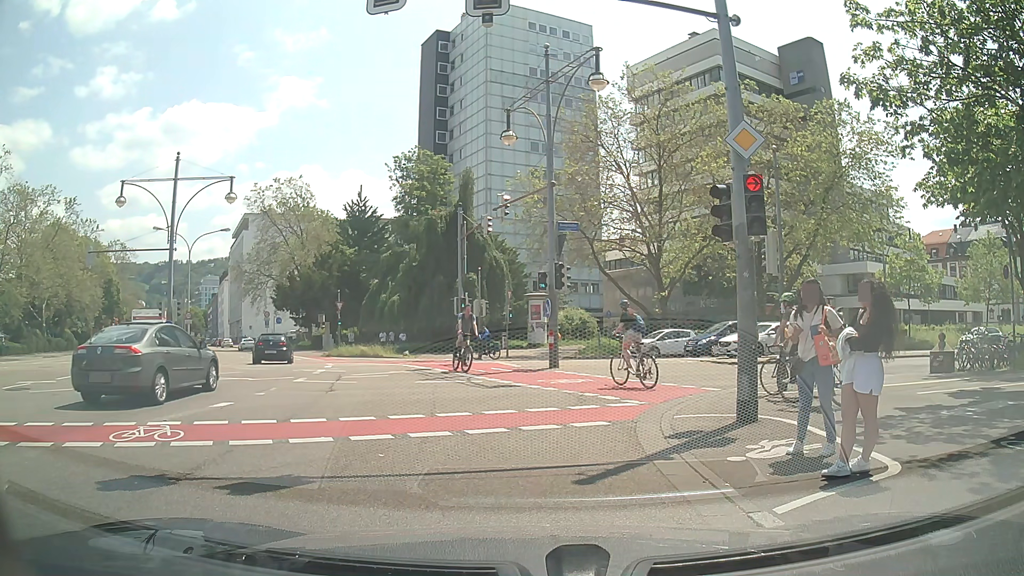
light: Day
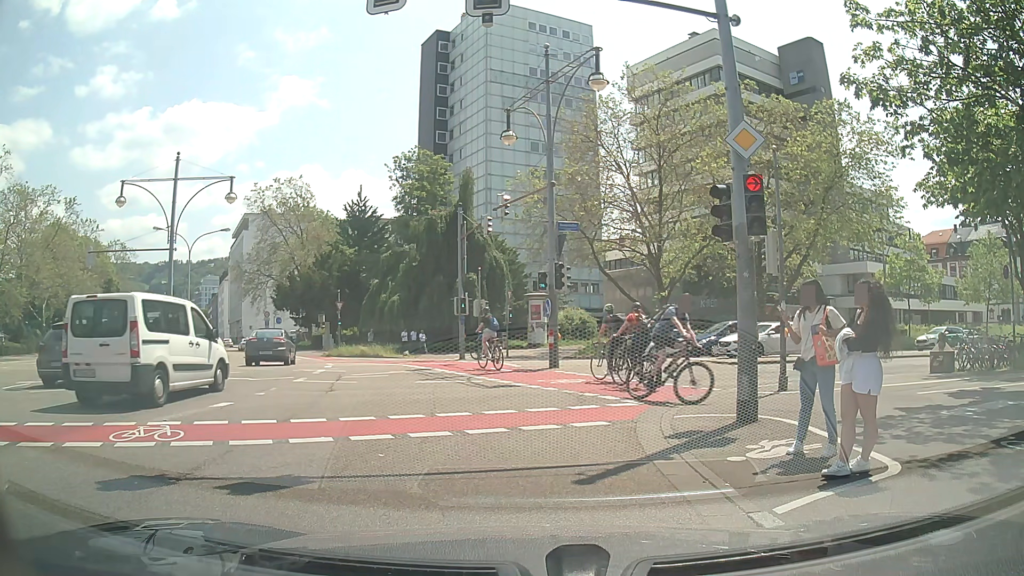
(0.0, 0.0) m; 0°
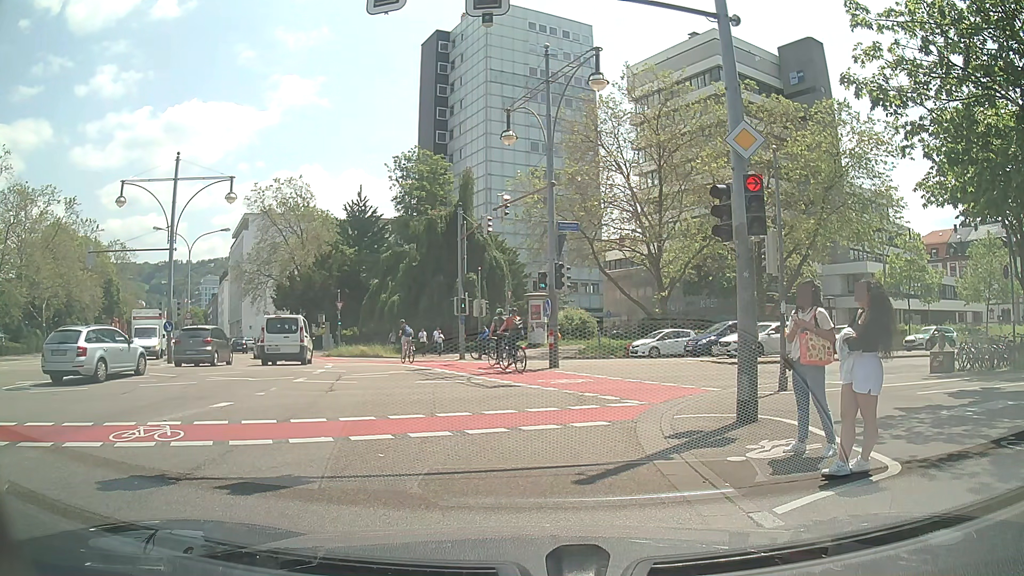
(0.0, 0.0) m; 0°
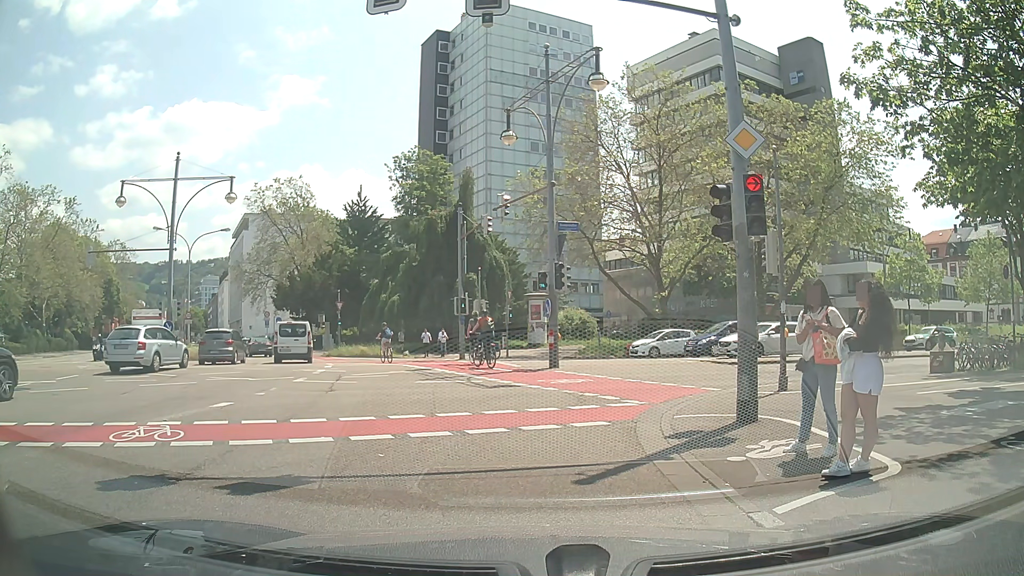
(0.0, 0.0) m; 0°
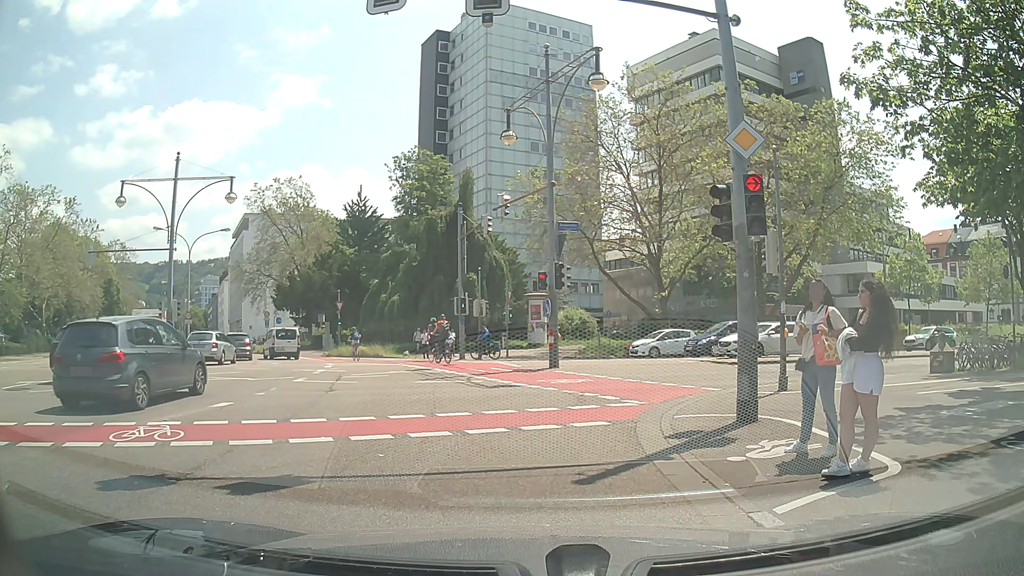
(0.0, 0.0) m; 0°
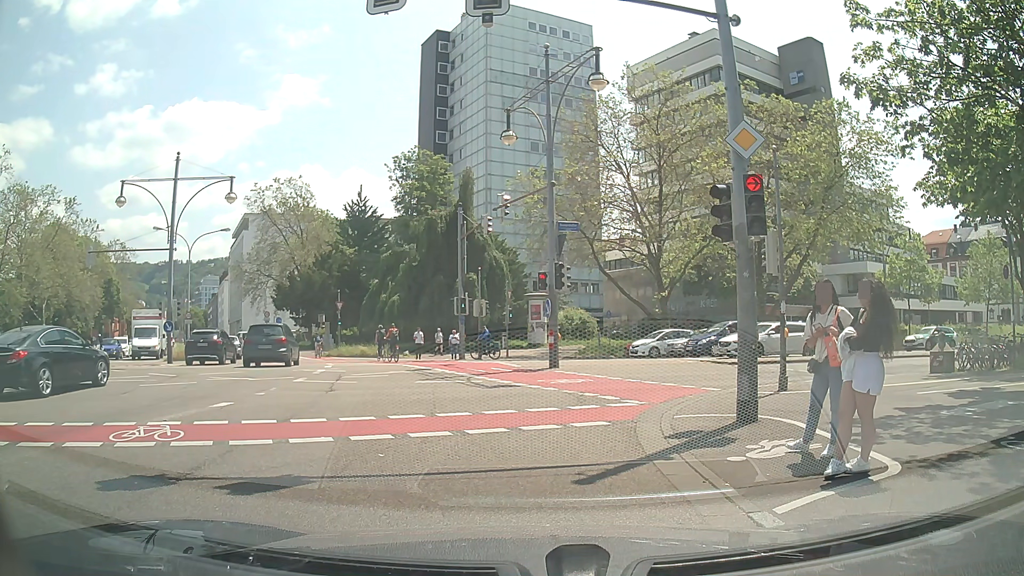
(0.0, 0.0) m; 0°
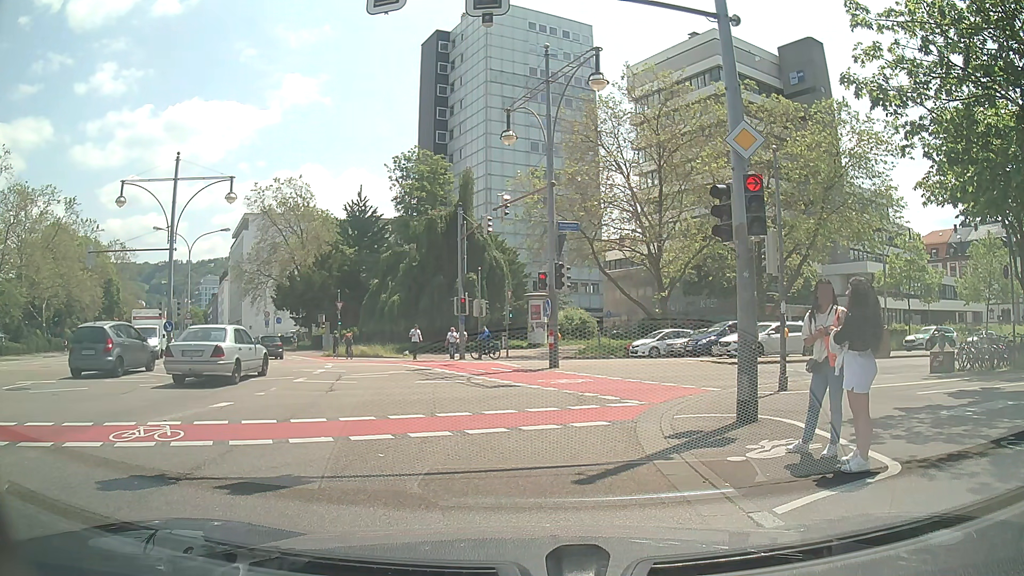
(0.0, 0.0) m; 0°
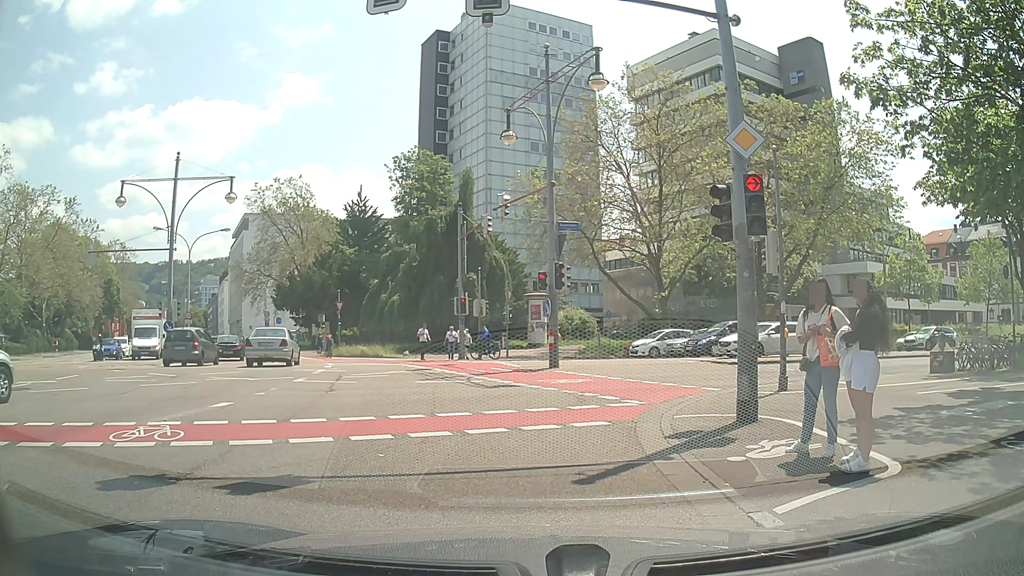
(0.0, 0.0) m; 0°
